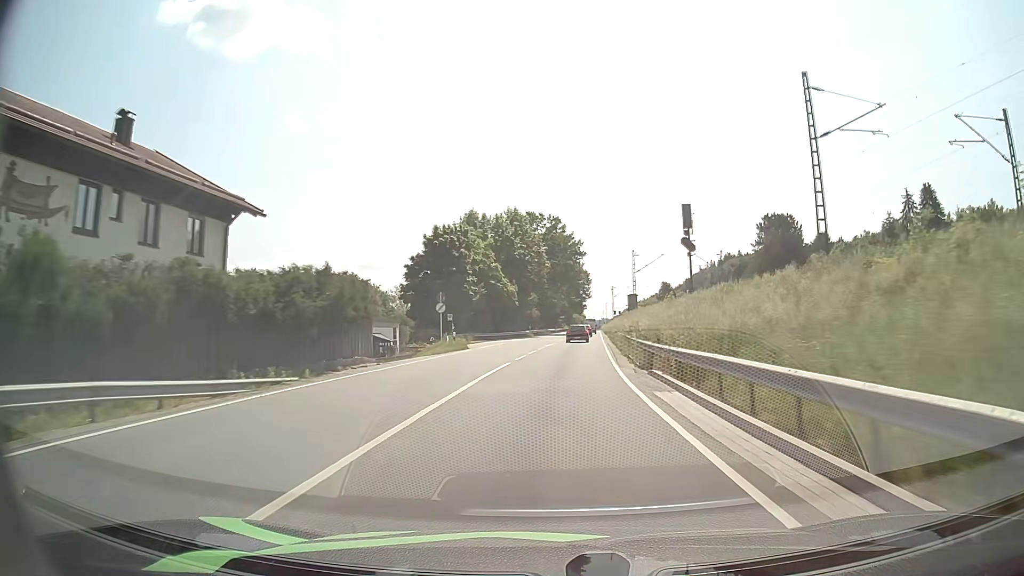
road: primary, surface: asphalt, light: Day
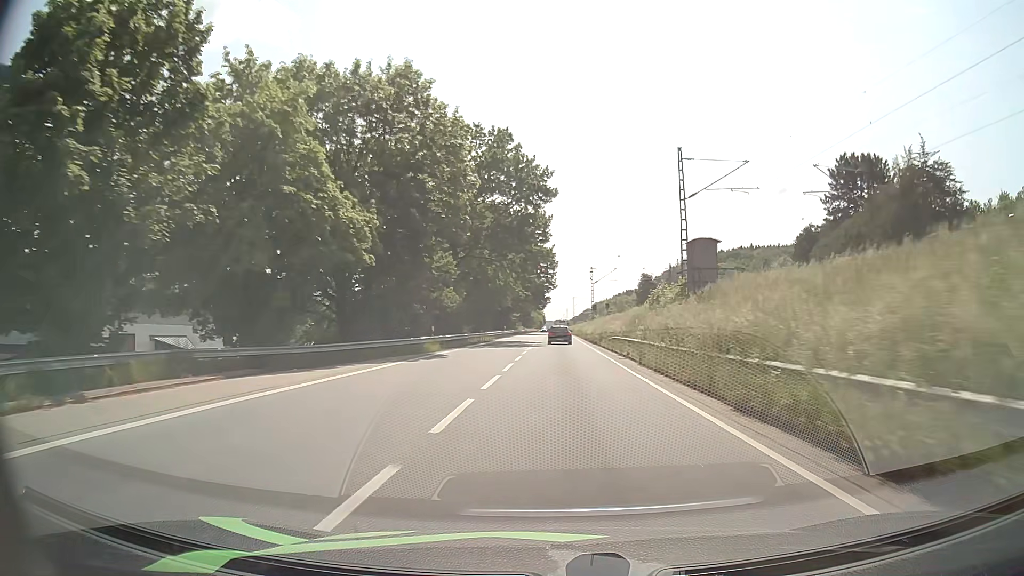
(+1.8, +48.7) m; +4°
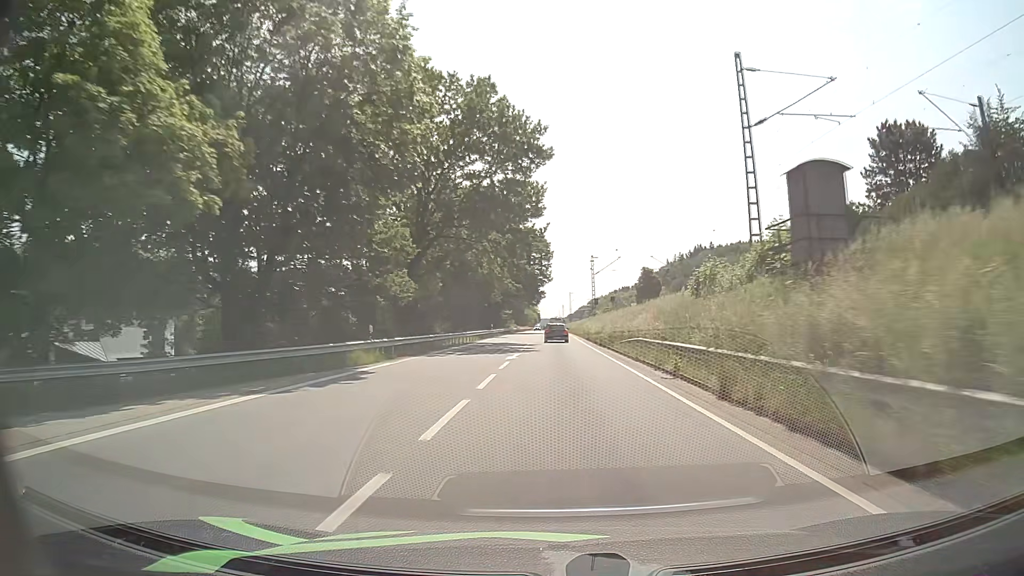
(+0.1, +12.4) m; +1°
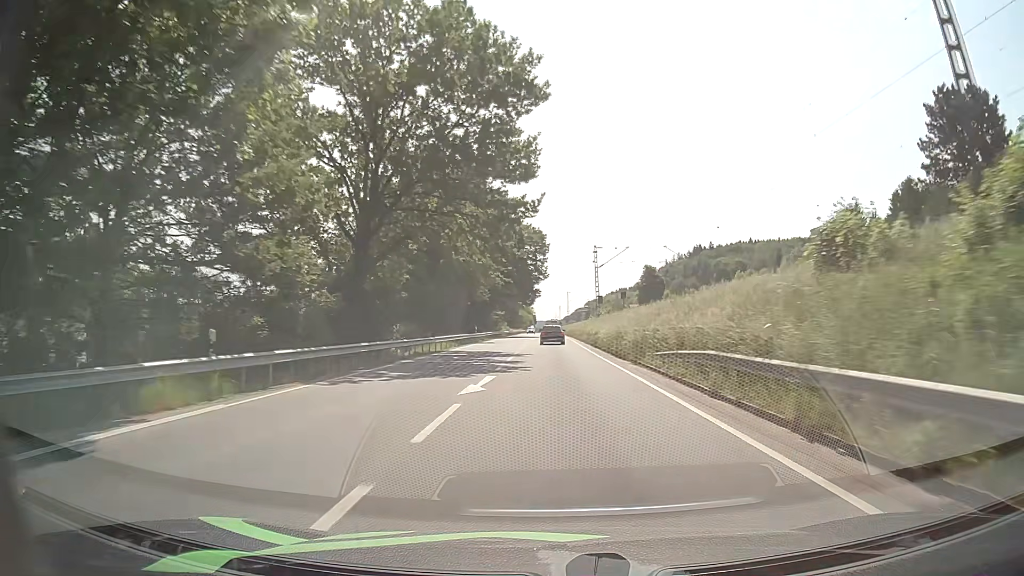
(0.0, +12.4) m; 0°
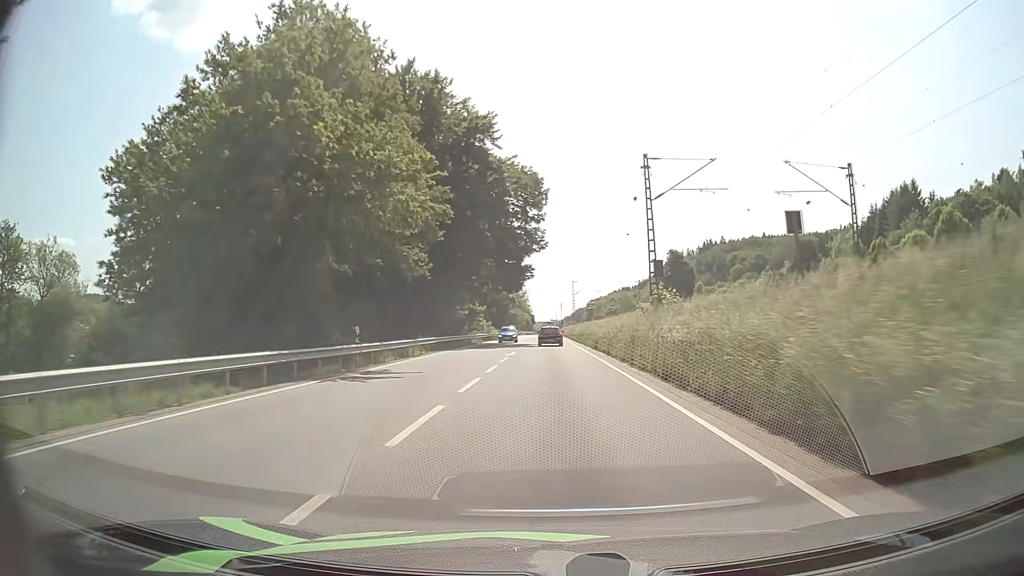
(+0.1, +37.8) m; 0°
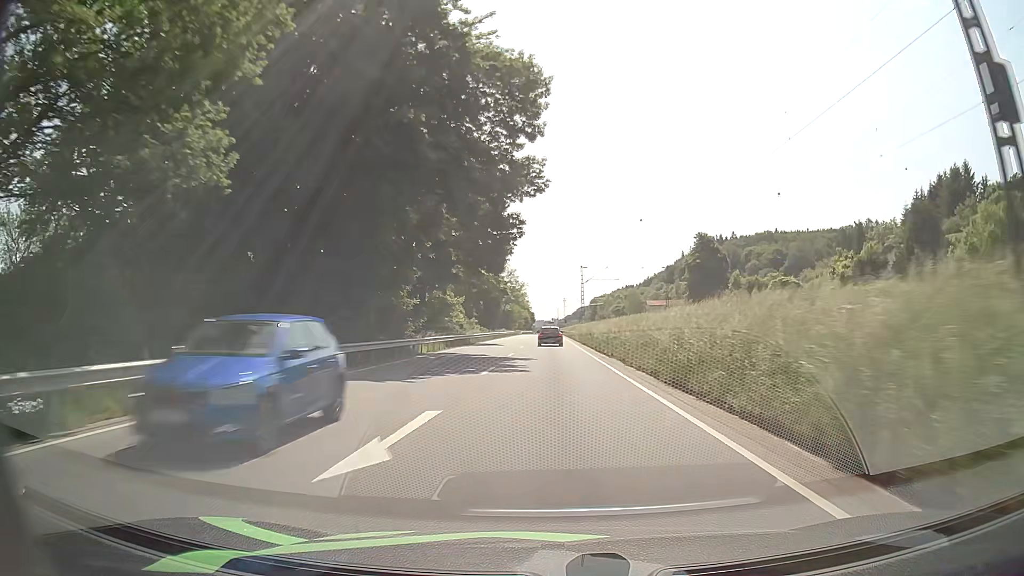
(-0.1, +26.0) m; 0°
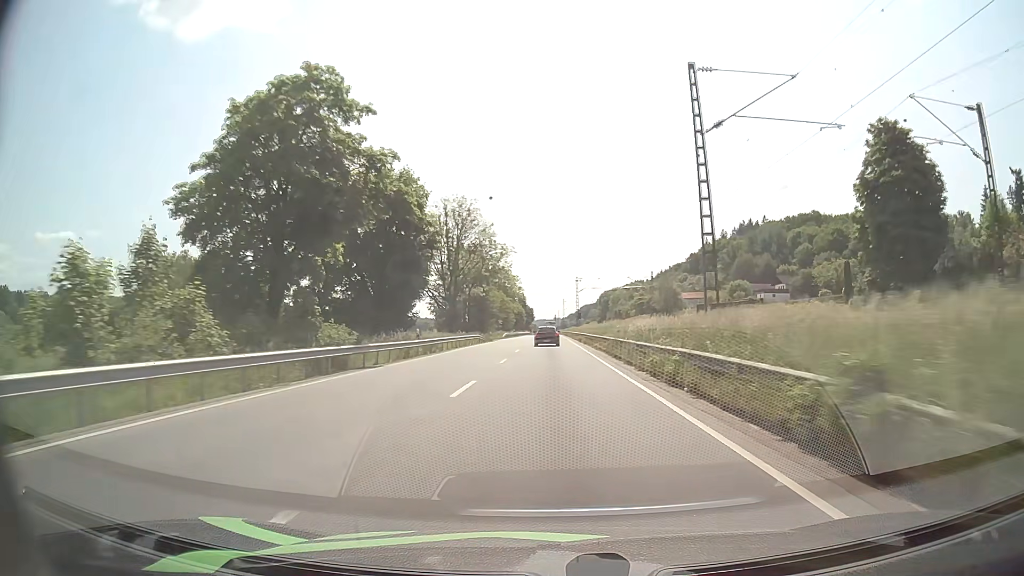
(-0.2, +67.7) m; -1°
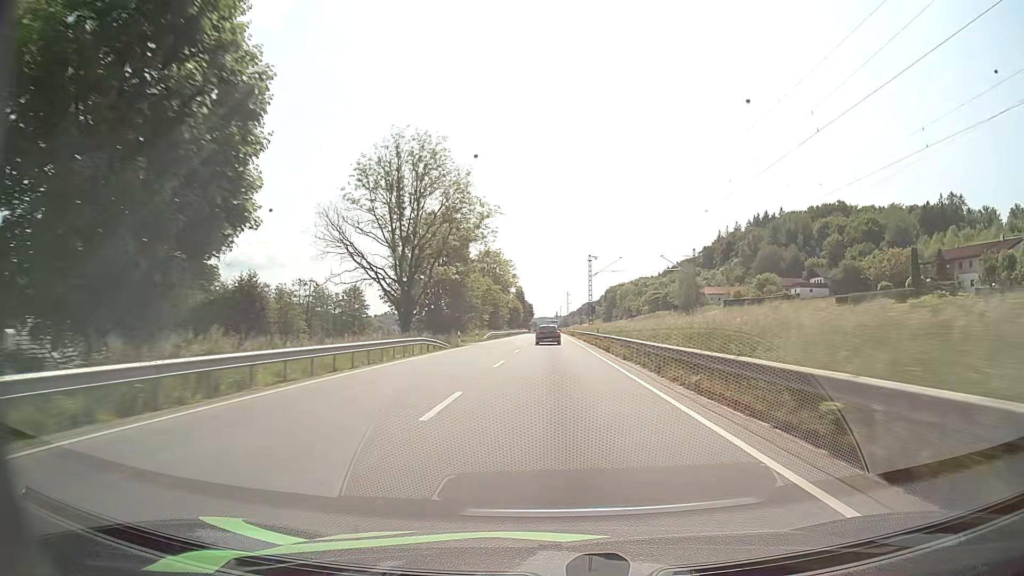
(0.0, +28.1) m; 0°
(0, +10) (0, +20) (0, +30) (0, +40) (0, +50) (0, +60) (0, +70) (0, +80) (0, +90) (0, +100) m
